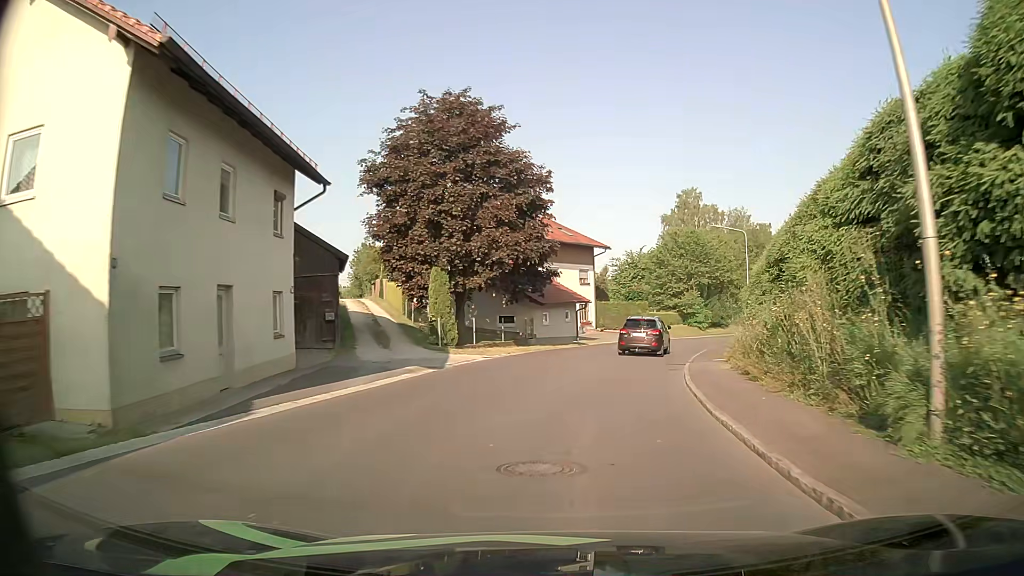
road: secondary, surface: asphalt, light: Day
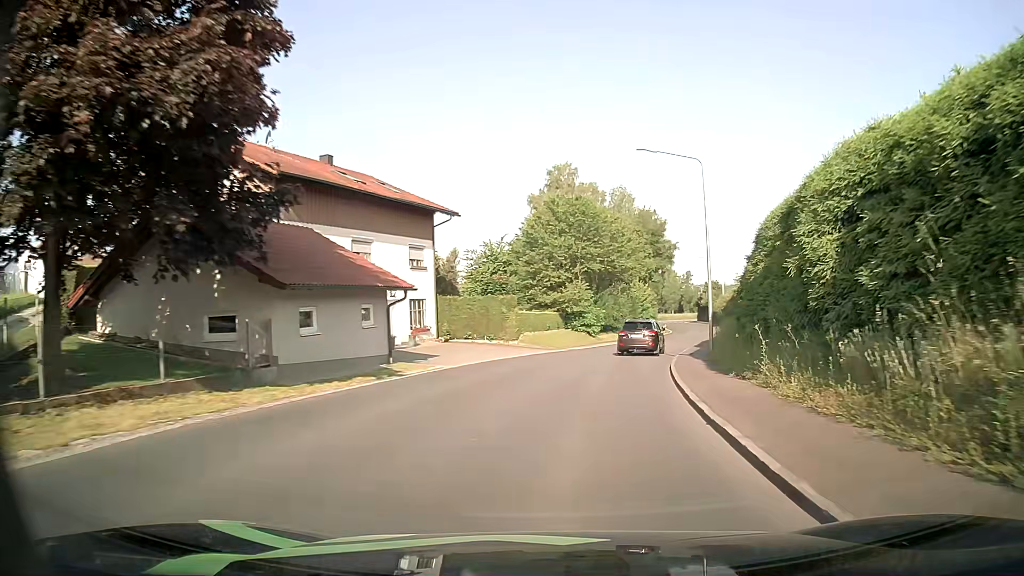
(+1.9, +20.7) m; +11°
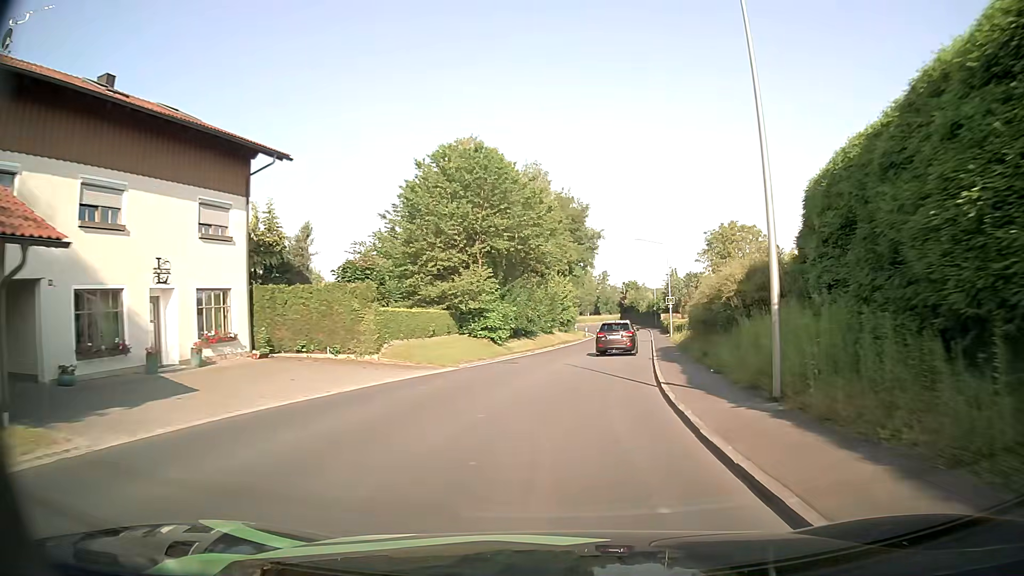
(+1.0, +14.9) m; +7°
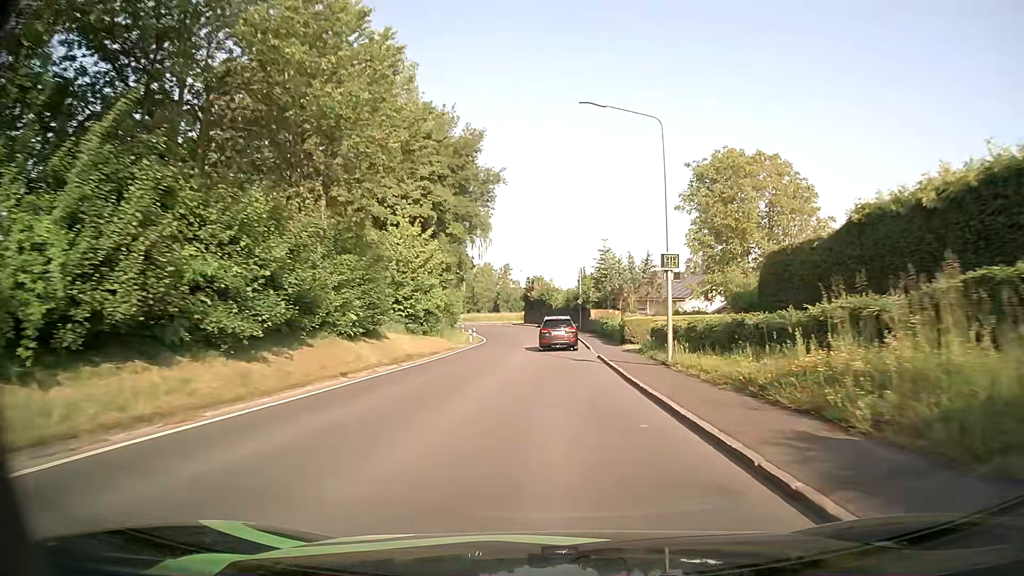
(+3.1, +31.3) m; +9°
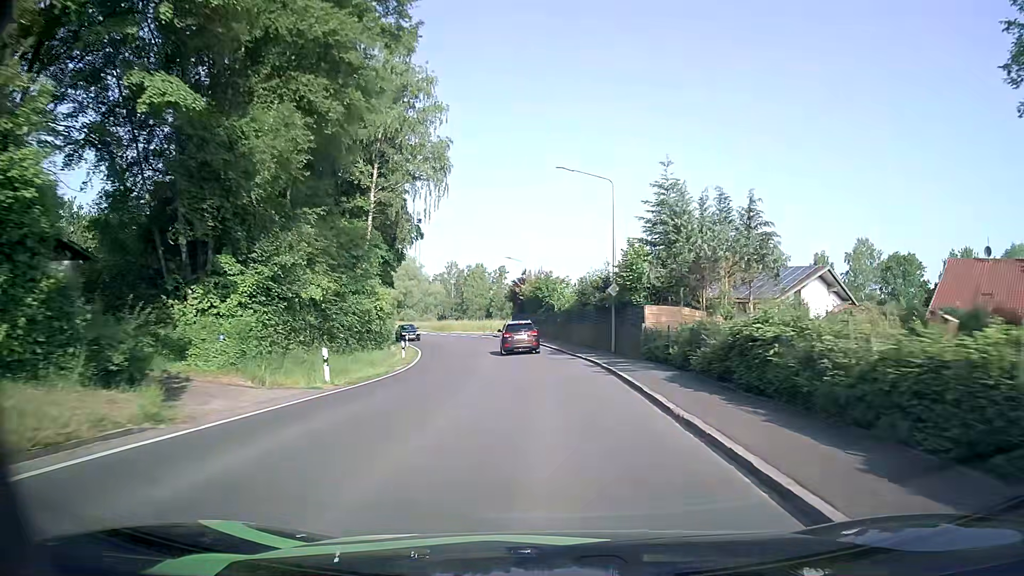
(+0.2, +31.6) m; 0°
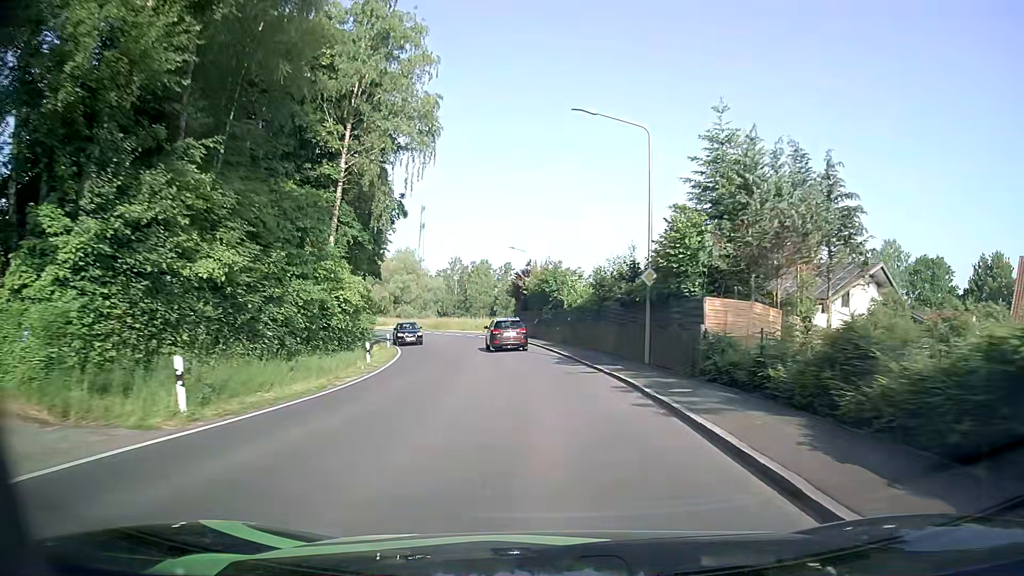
(0.0, +7.8) m; -1°
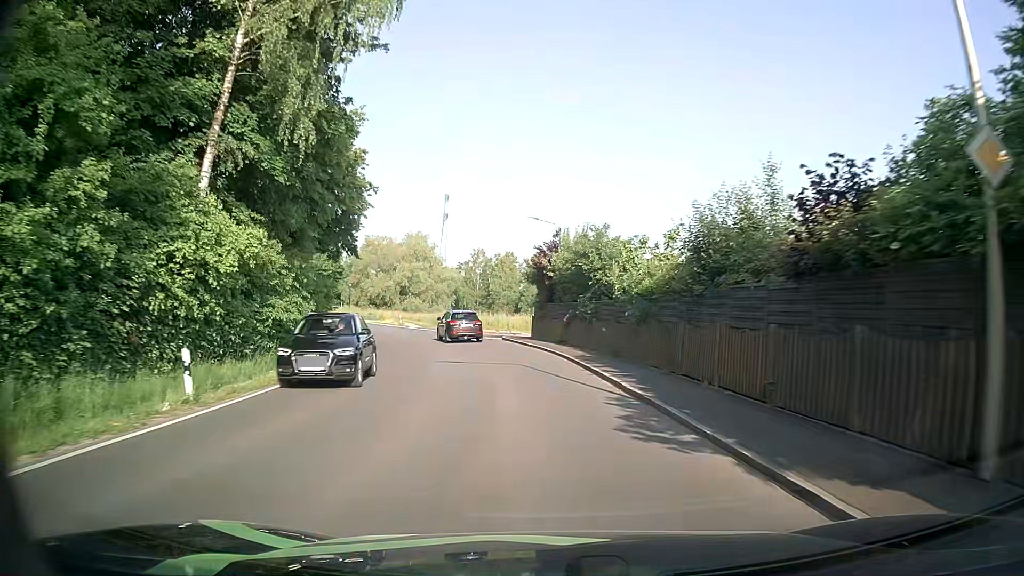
(-0.1, +15.3) m; -2°
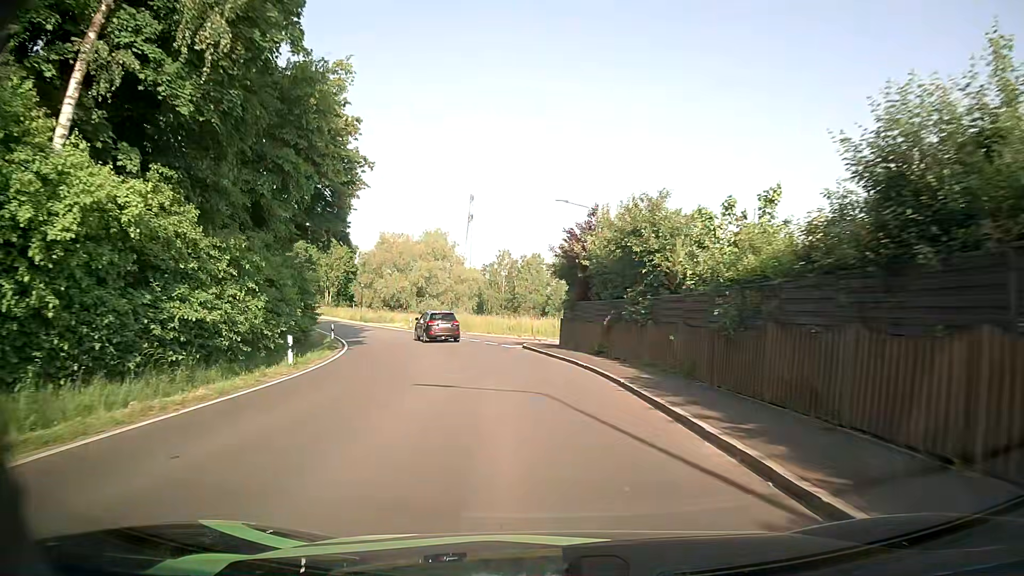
(-0.2, +7.5) m; -2°
(0, +10) (-1, +20) (-3, +30) (-6, +39) (-10, +48) (-15, +57) (-20, +66) (-25, +74) (-31, +83) (-37, +91) m
